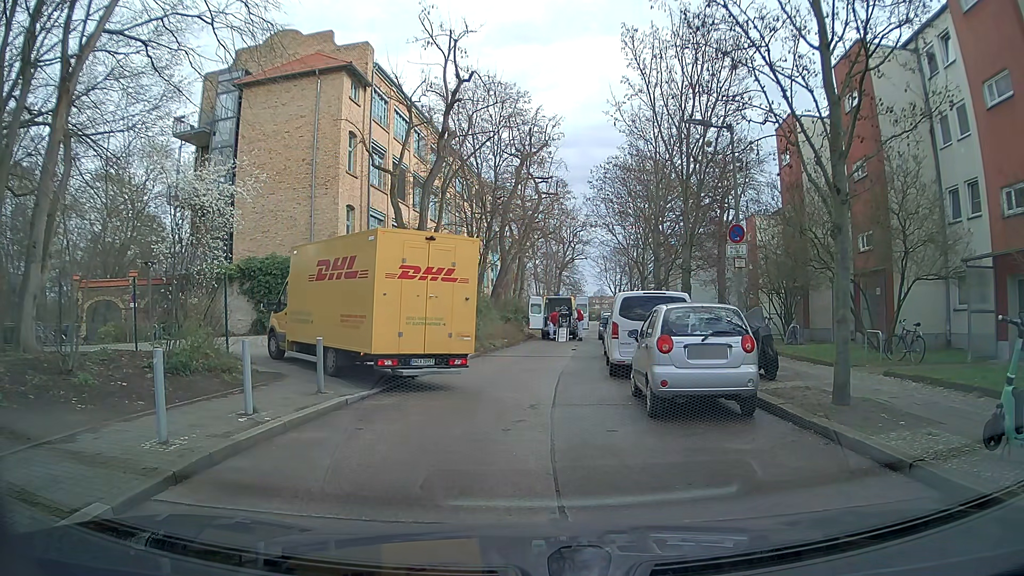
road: residential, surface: asphalt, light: Day
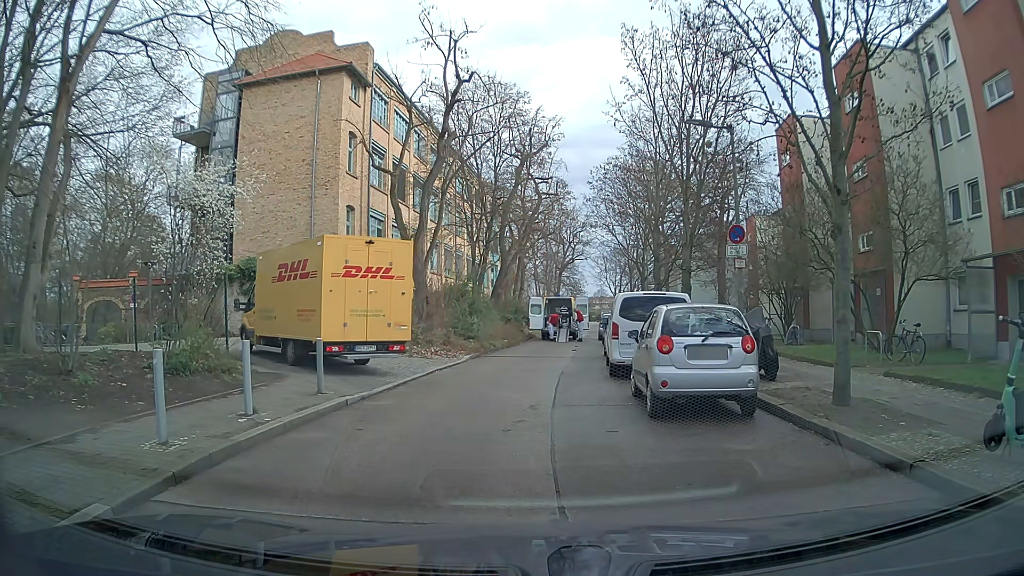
(0.0, 0.0) m; 0°
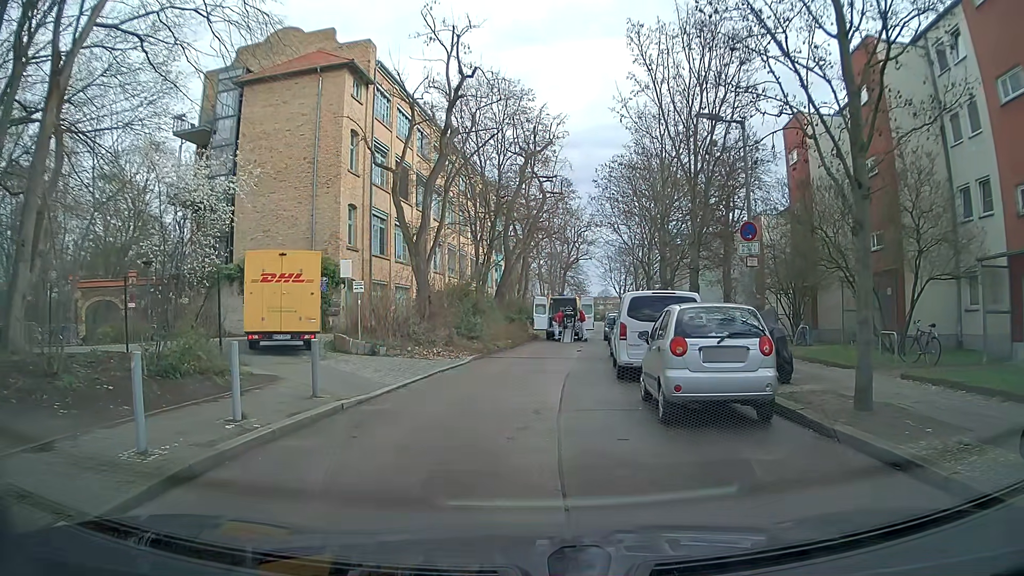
(0.0, +0.5) m; 0°
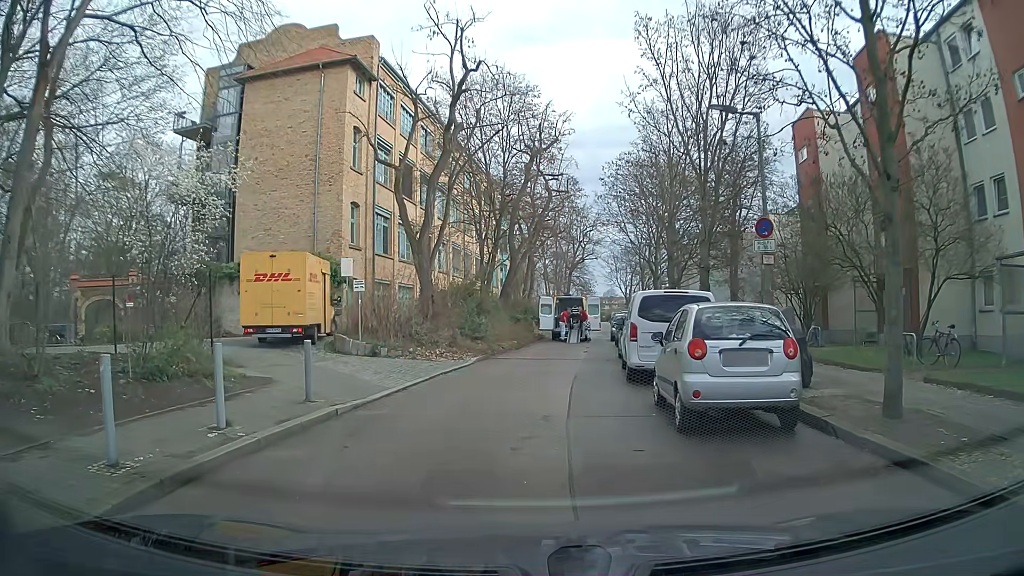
(0.0, +0.7) m; 0°
